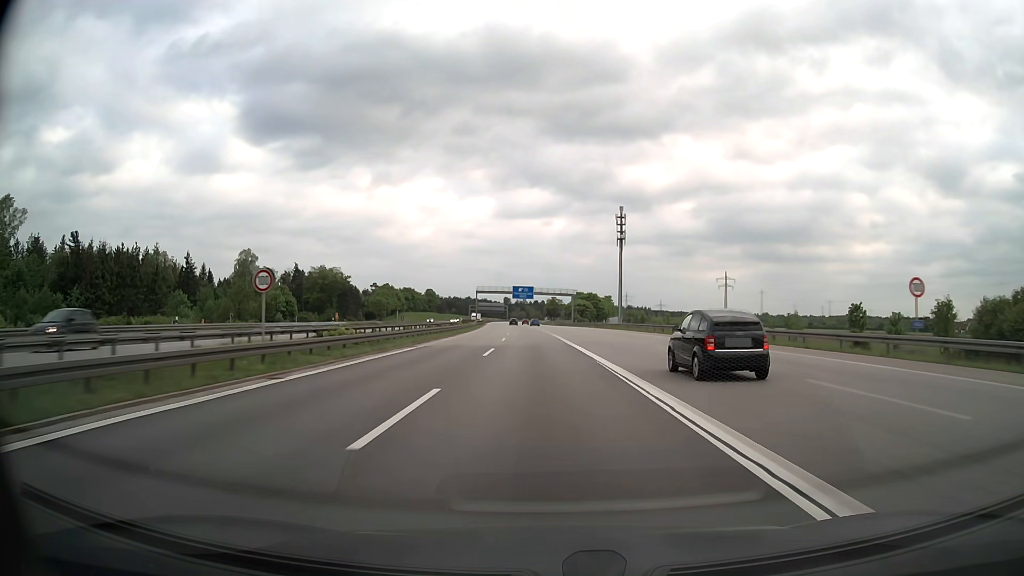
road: motorway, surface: asphalt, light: Day
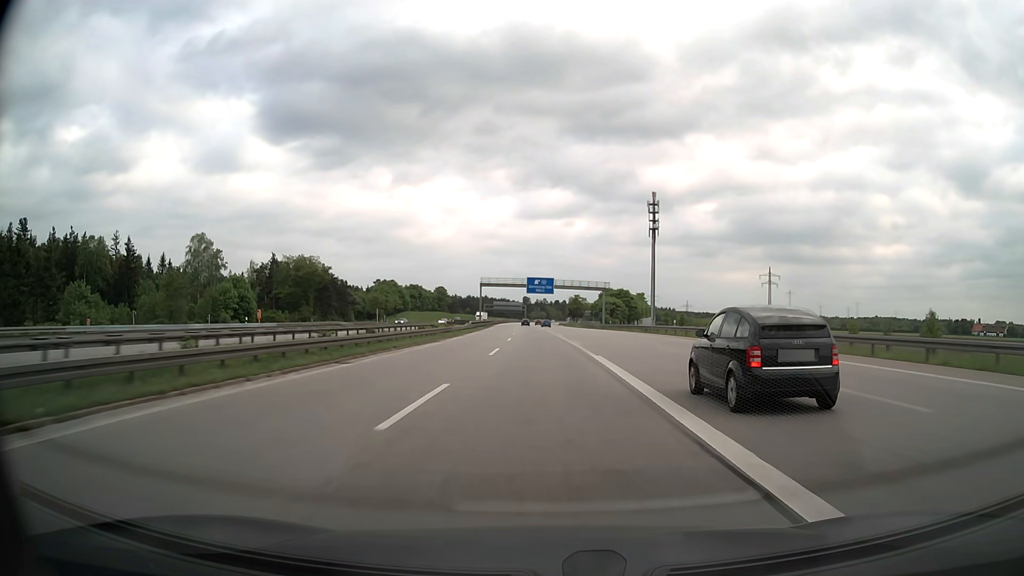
(-0.5, +34.9) m; -2°
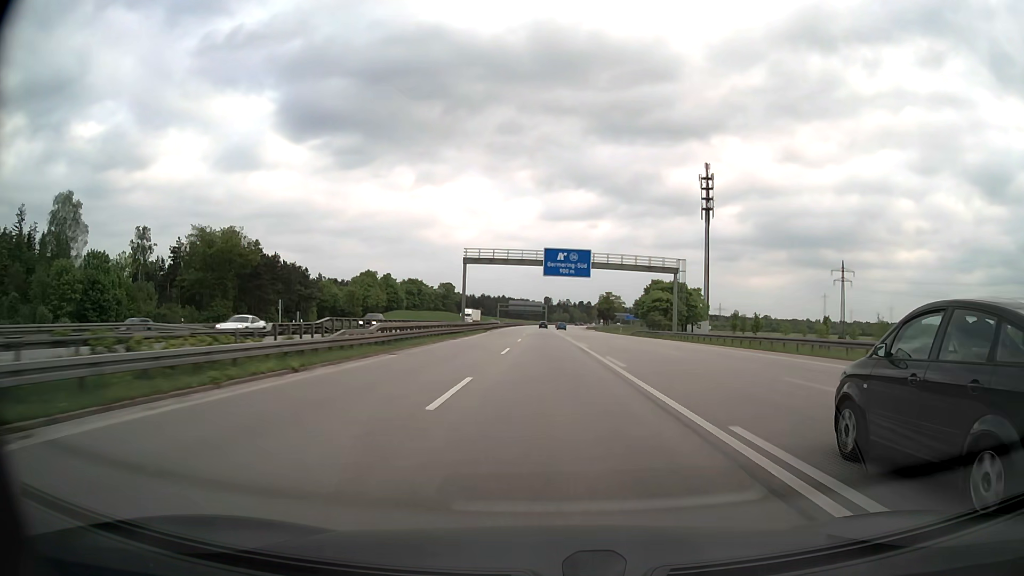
(-1.0, +52.3) m; -2°
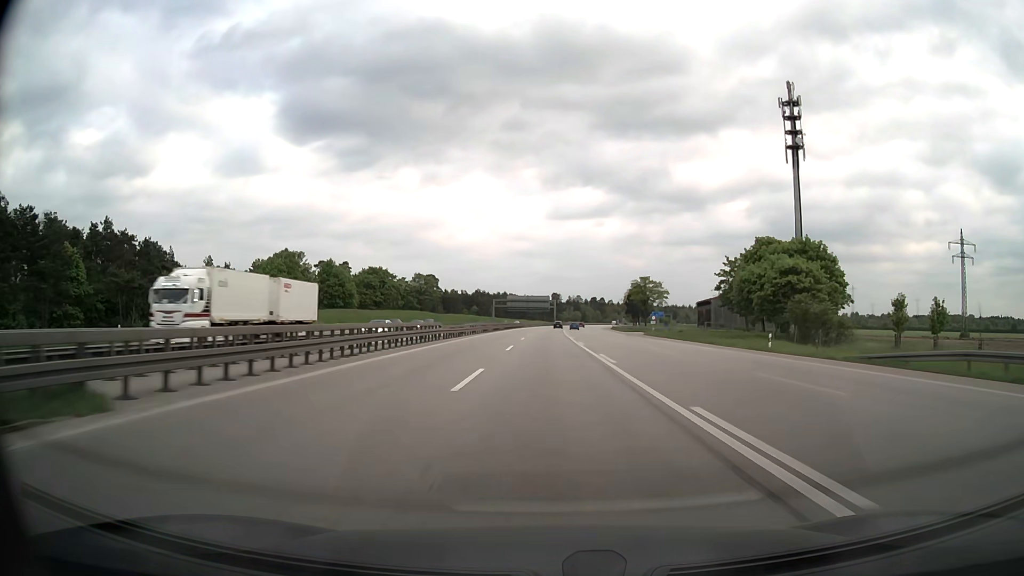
(-0.6, +69.8) m; -1°
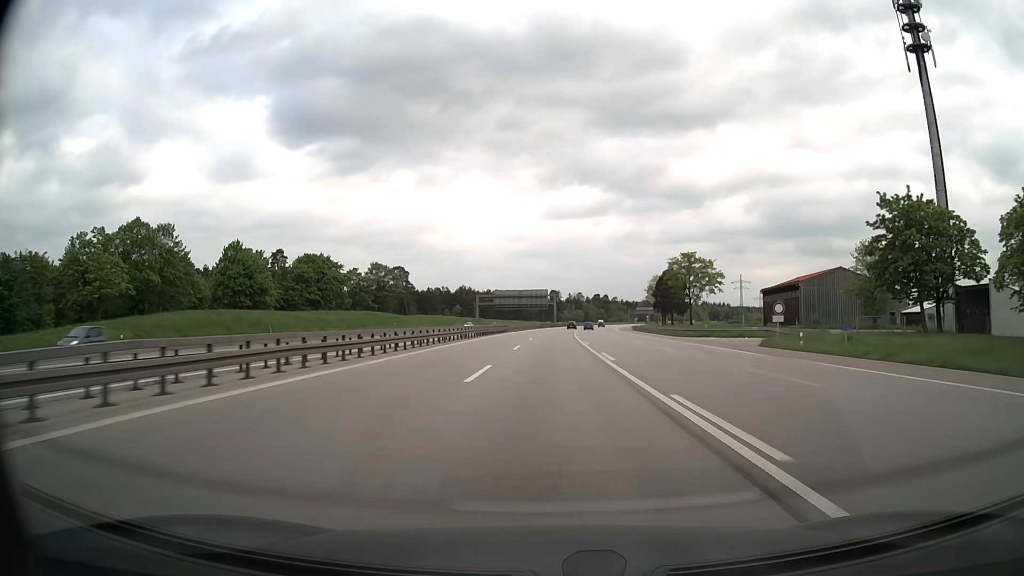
(0.0, +52.3) m; 0°
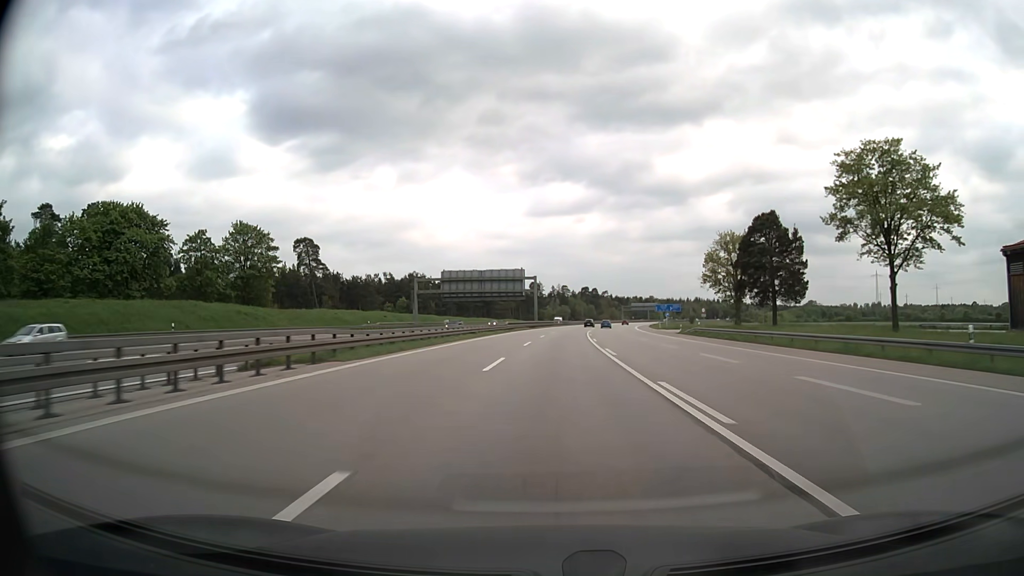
(+0.8, +69.7) m; +2°
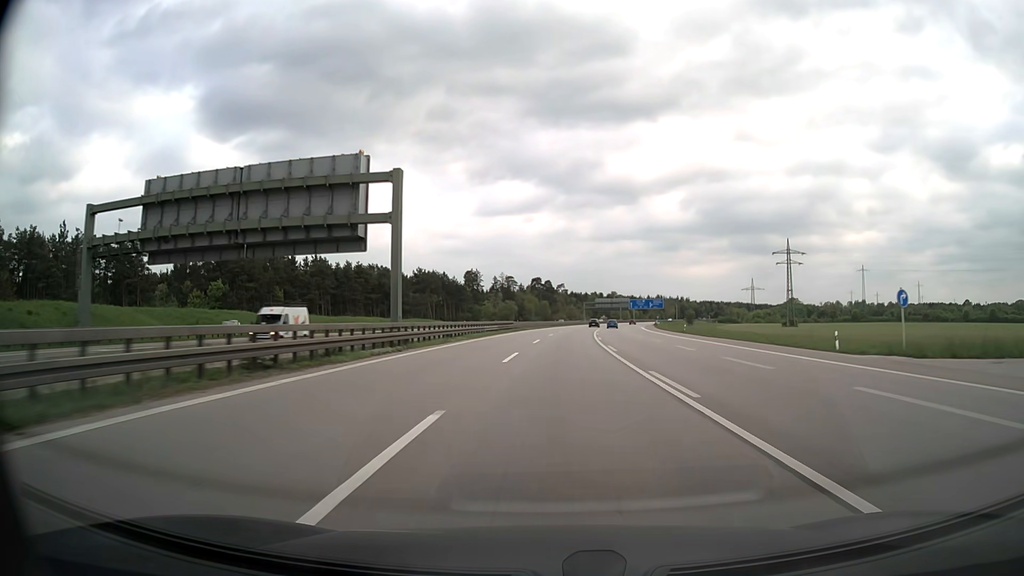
(+2.8, +87.2) m; +4°
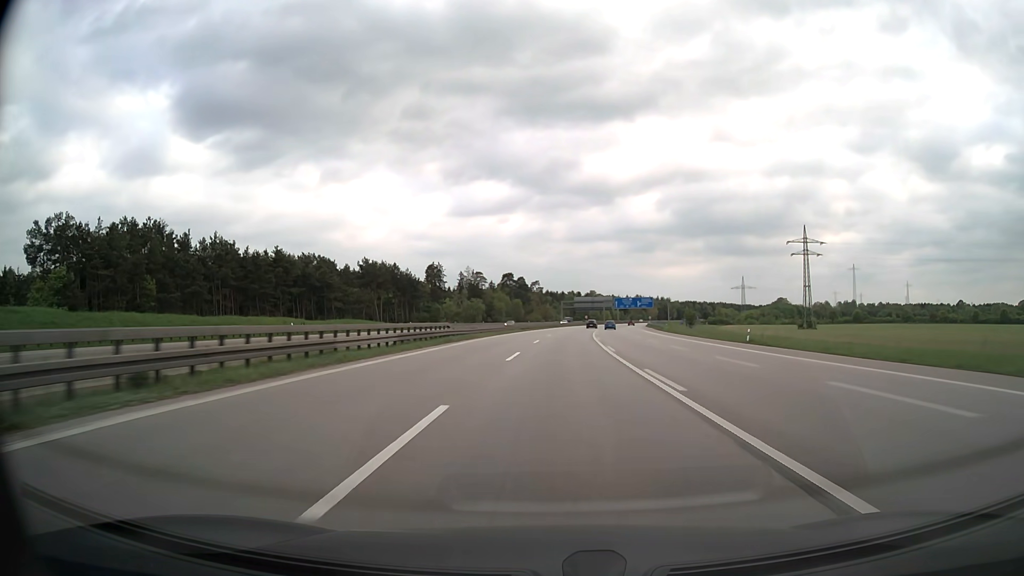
(+0.7, +34.9) m; +2°
(0, +10) (0, +20) (0, +30) (+1, +40) (+1, +50) (+2, +60) (+3, +70) (+3, +80) (+4, +90) (+5, +100) m
